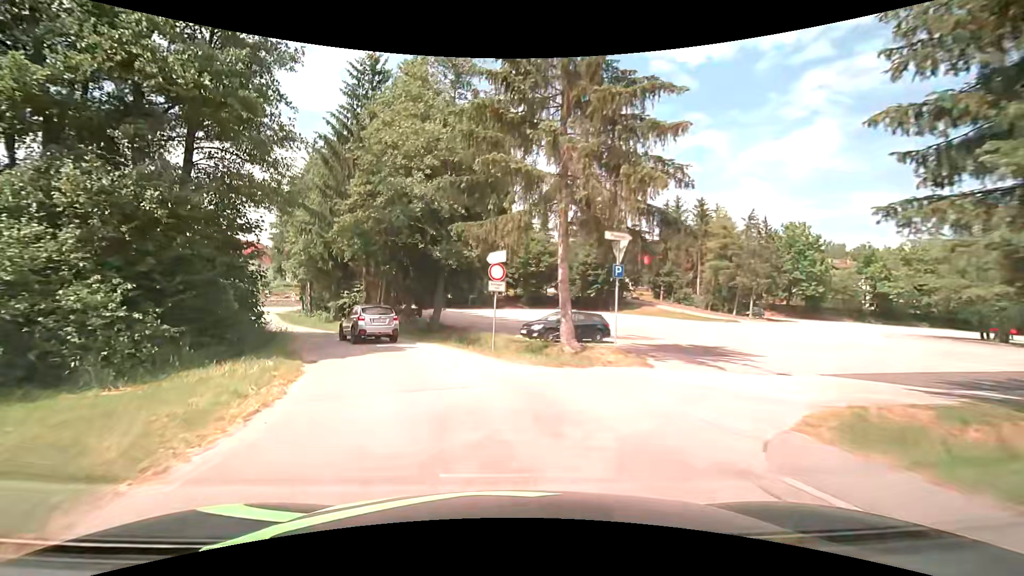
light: Day
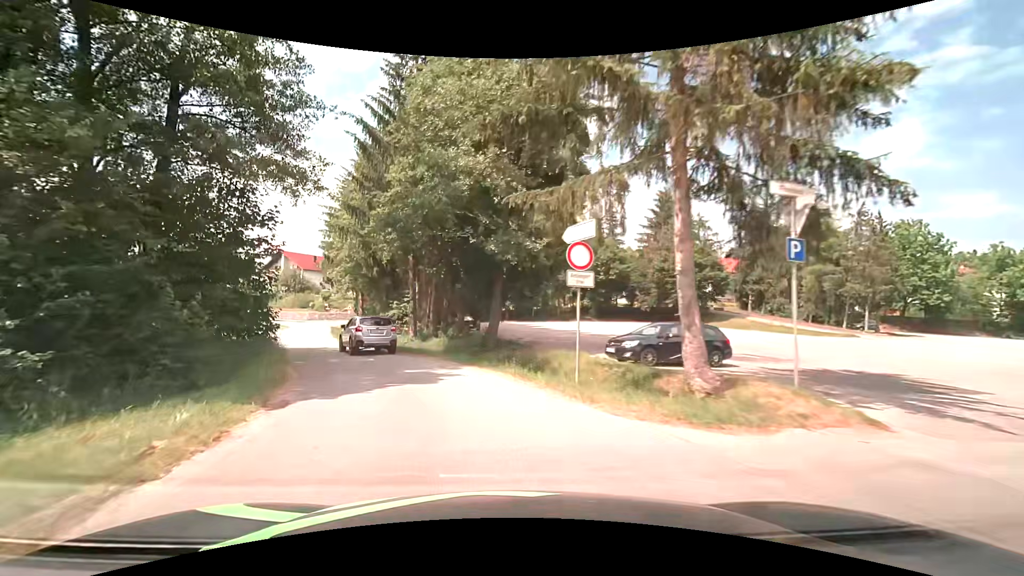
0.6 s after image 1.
(-0.3, +6.2) m; -6°
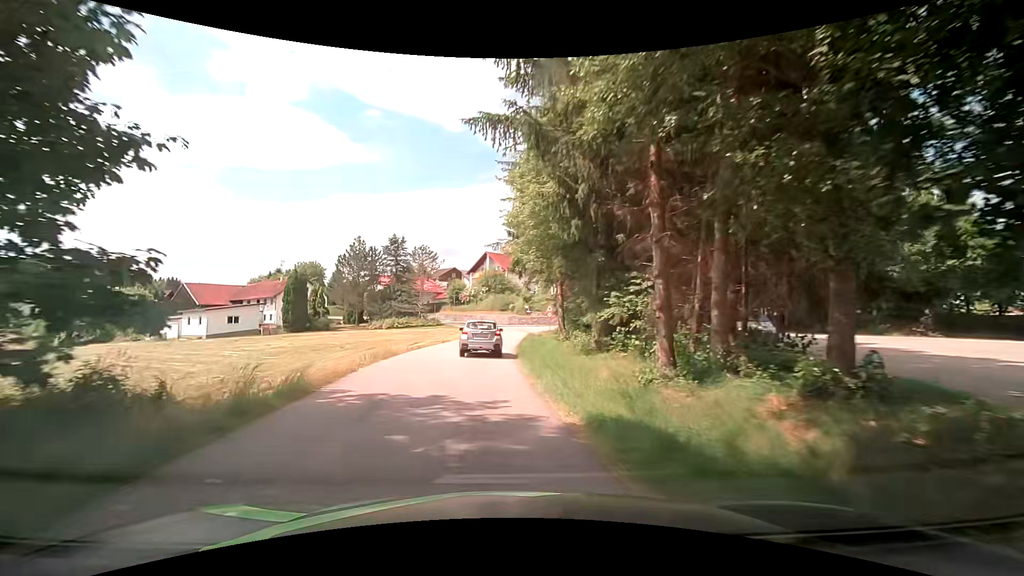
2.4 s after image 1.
(-4.0, +18.0) m; -24°
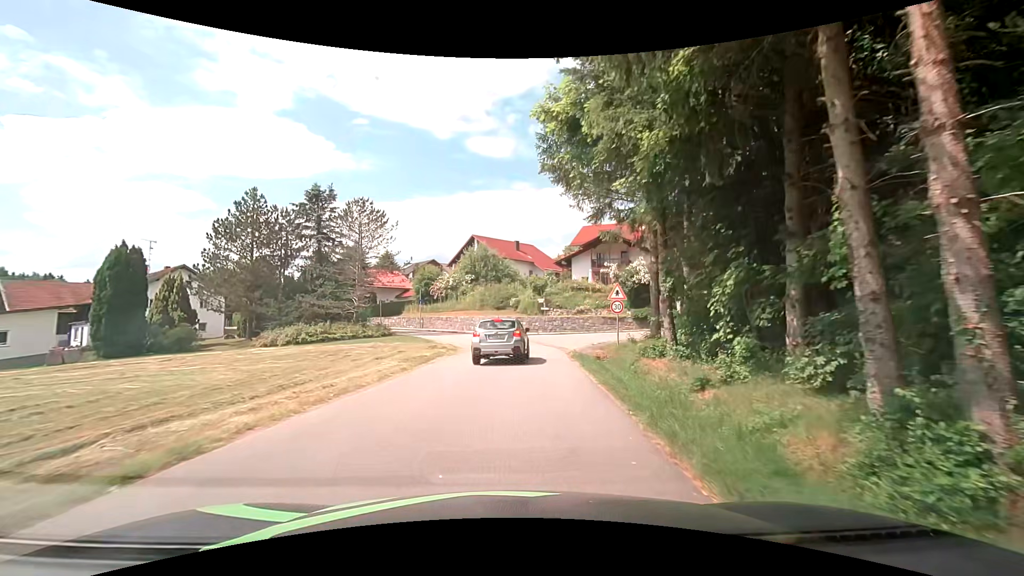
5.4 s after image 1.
(-1.3, +30.1) m; -1°
